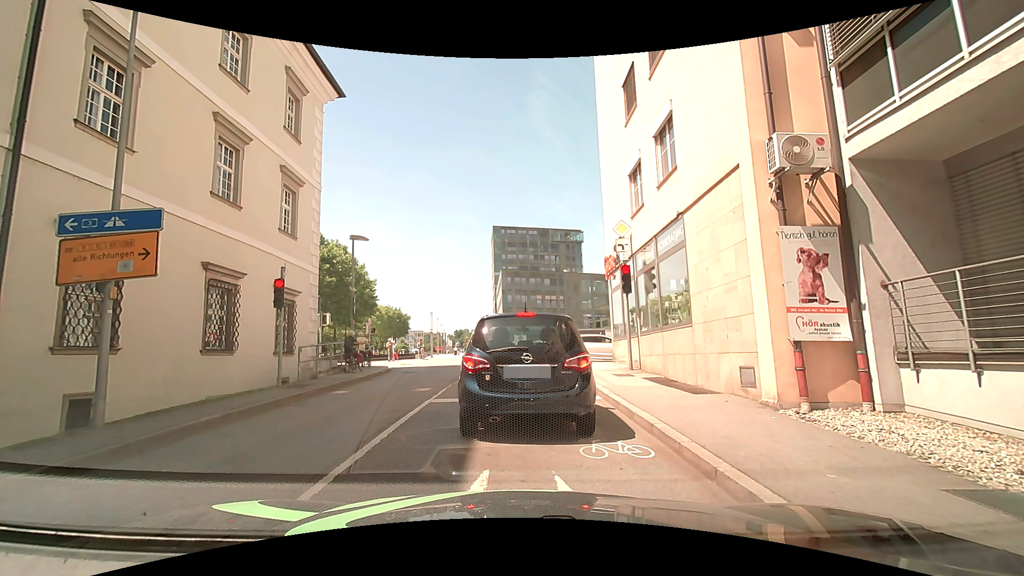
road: unclassified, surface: asphalt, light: Day
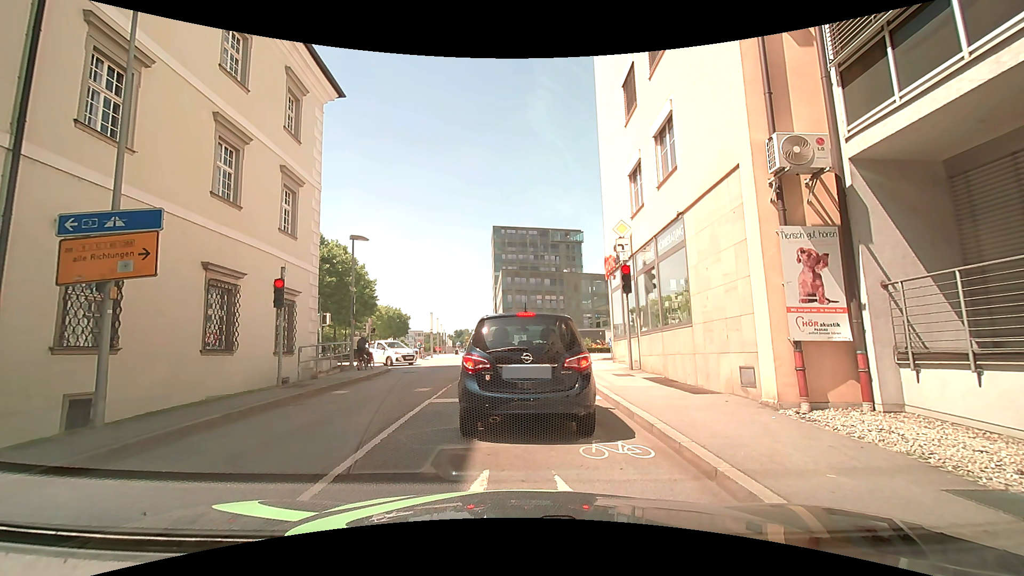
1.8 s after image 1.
(0.0, 0.0) m; 0°
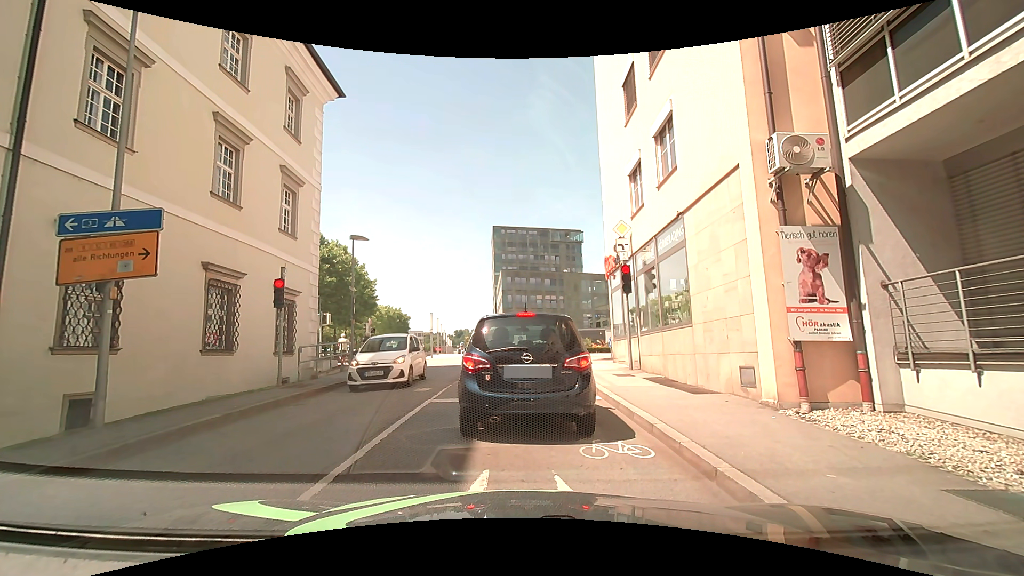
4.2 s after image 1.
(0.0, 0.0) m; 0°
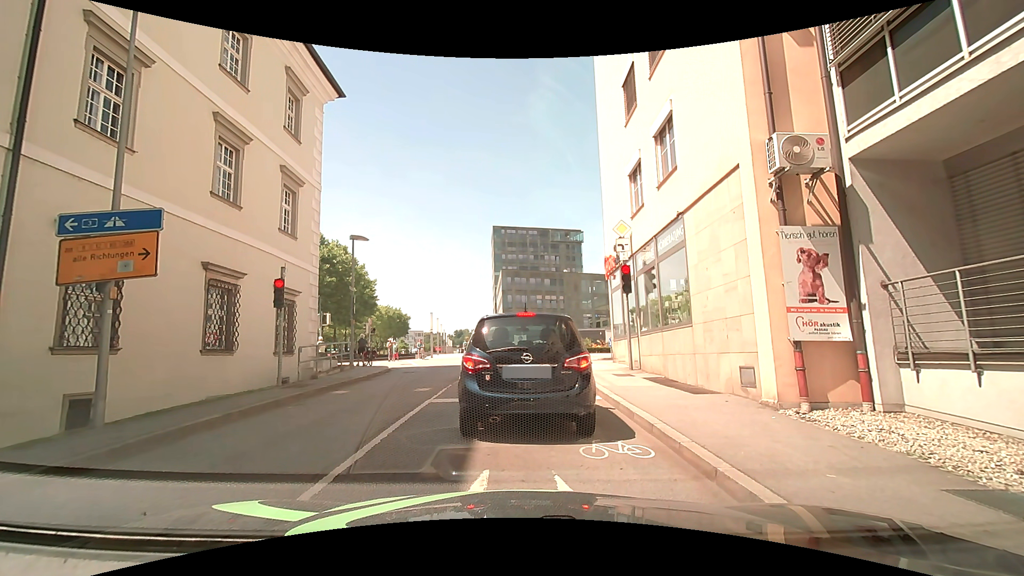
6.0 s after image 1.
(0.0, 0.0) m; 0°
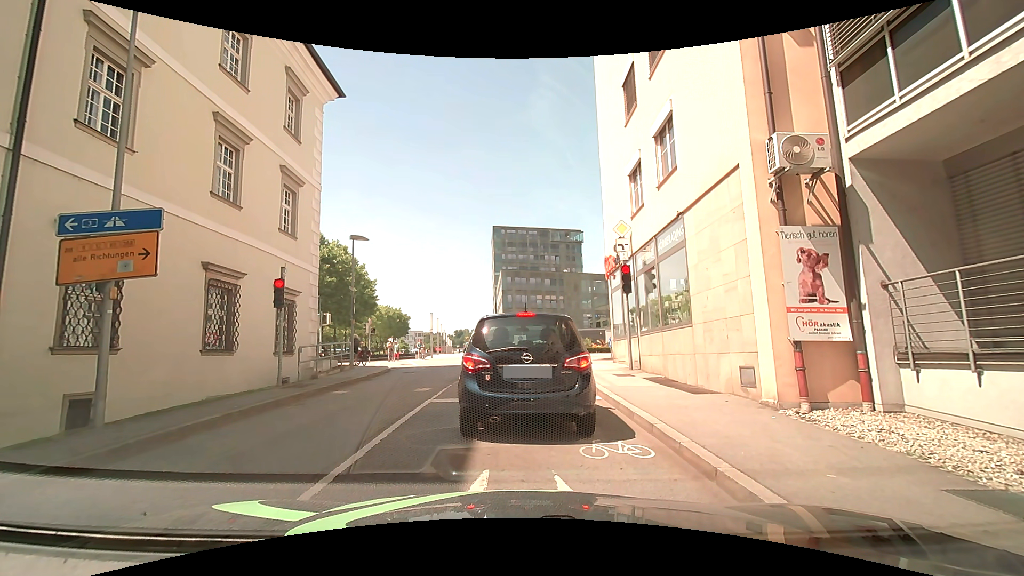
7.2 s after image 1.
(0.0, 0.0) m; 0°
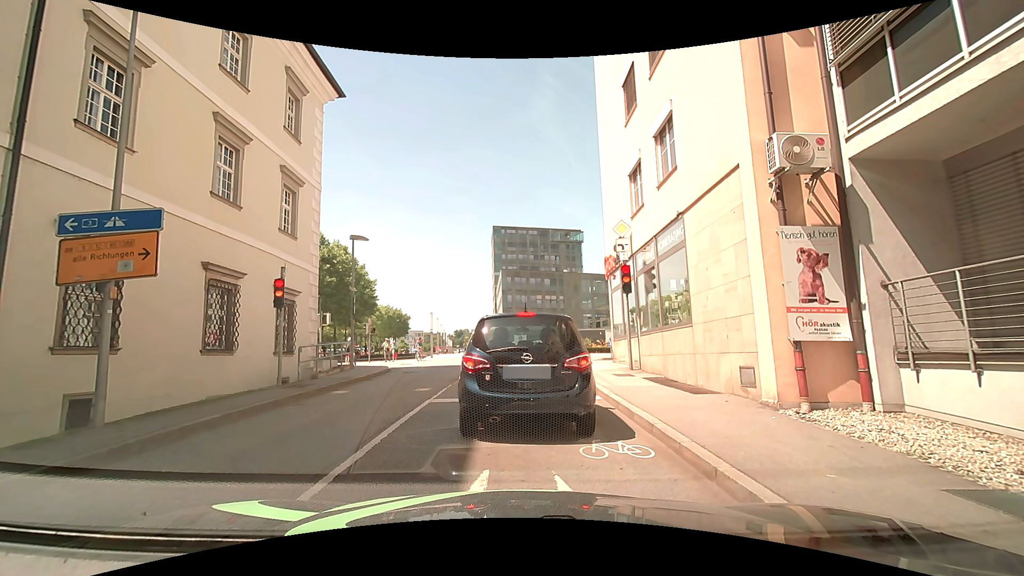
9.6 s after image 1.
(0.0, 0.0) m; 0°
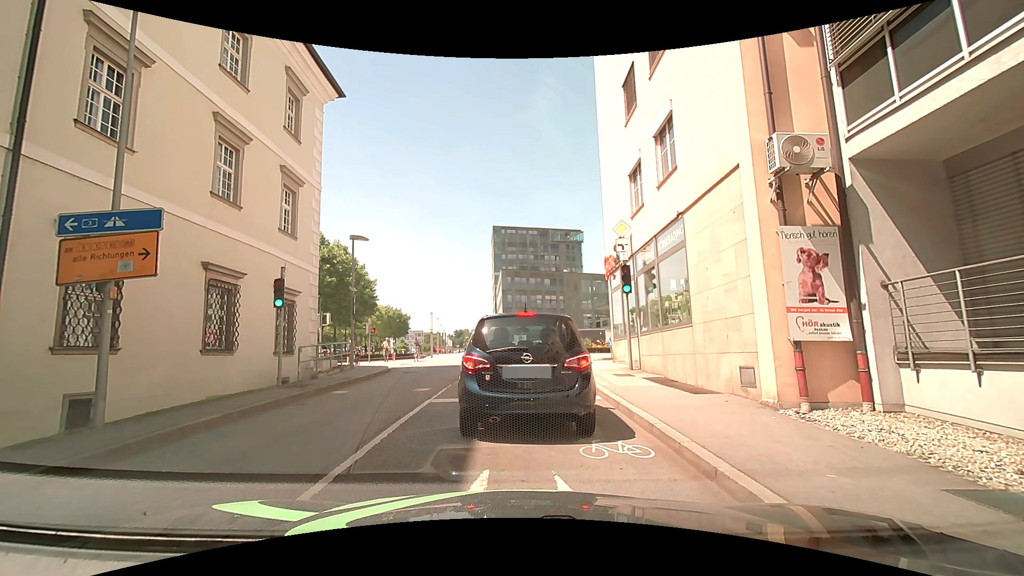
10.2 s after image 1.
(0.0, 0.0) m; 0°
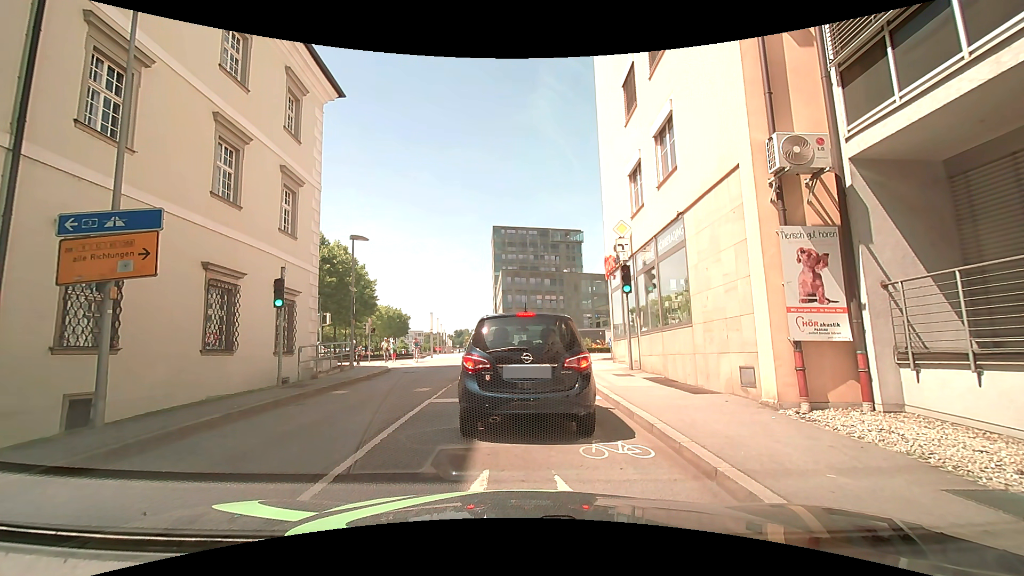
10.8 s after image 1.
(0.0, 0.0) m; 0°
